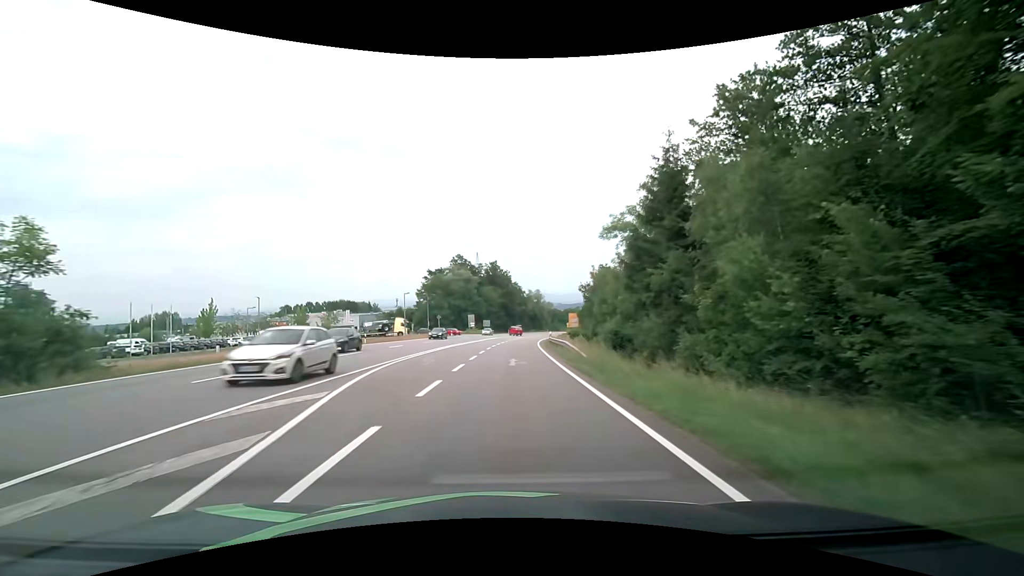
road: secondary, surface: asphalt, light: Day
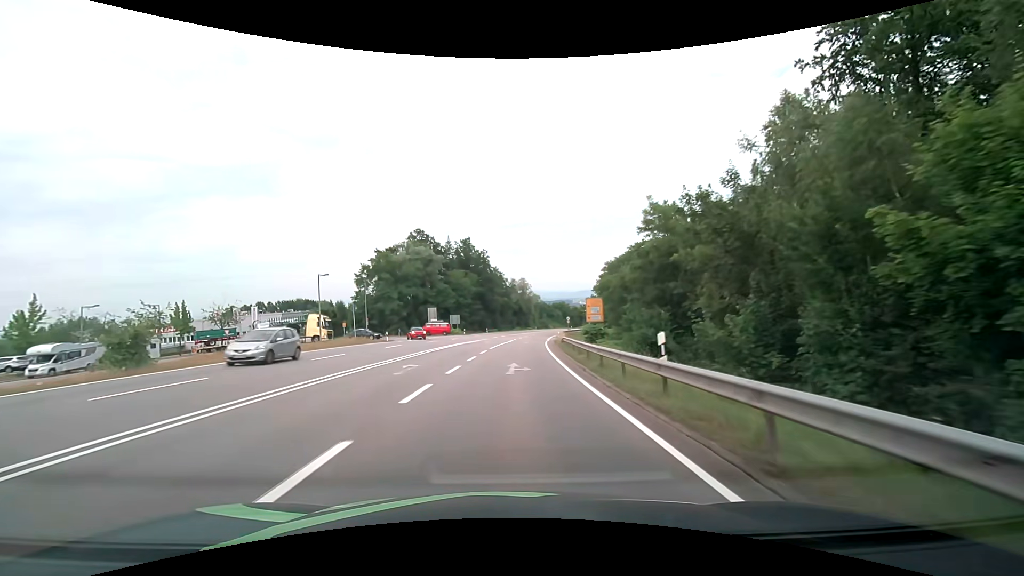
(+0.4, +36.7) m; +2°
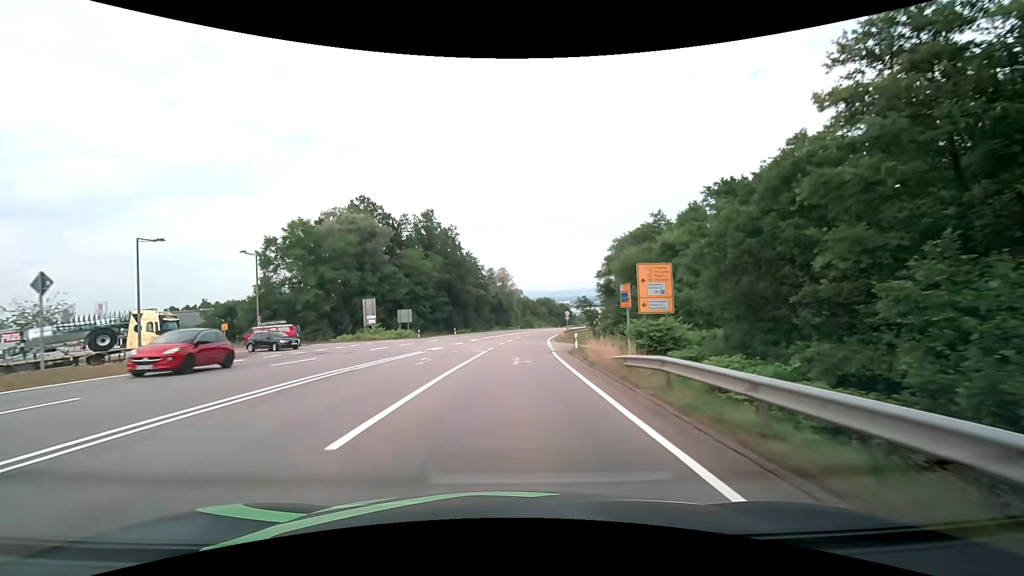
(+0.5, +27.5) m; +2°
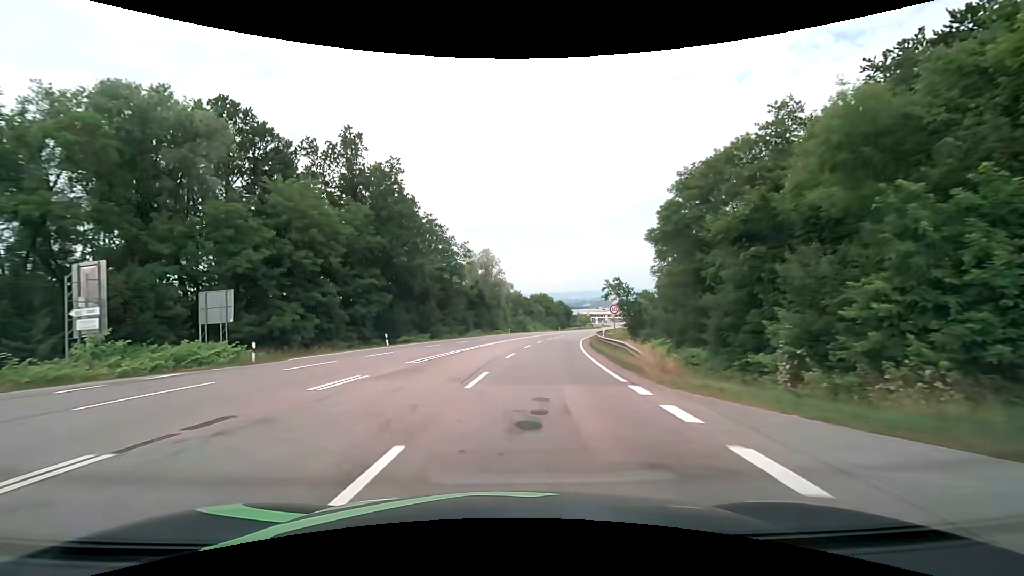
(+0.6, +36.6) m; +1°
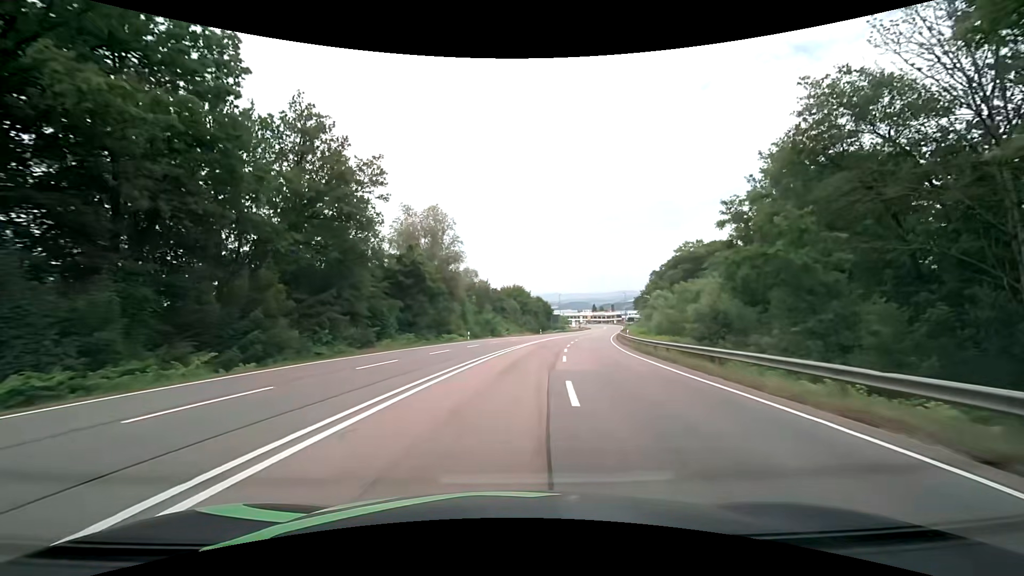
(+0.8, +36.4) m; +4°
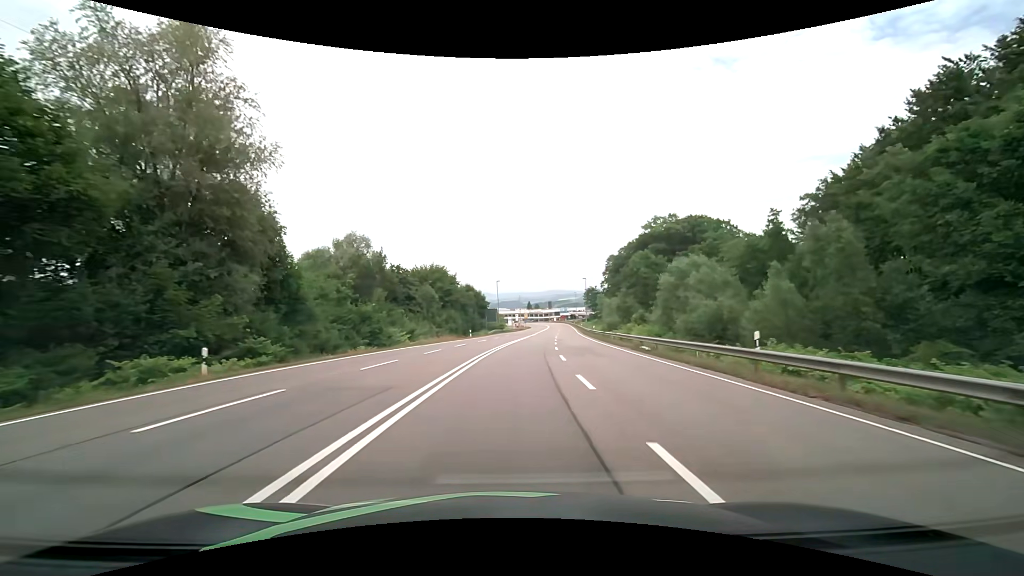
(+2.5, +36.3) m; +7°
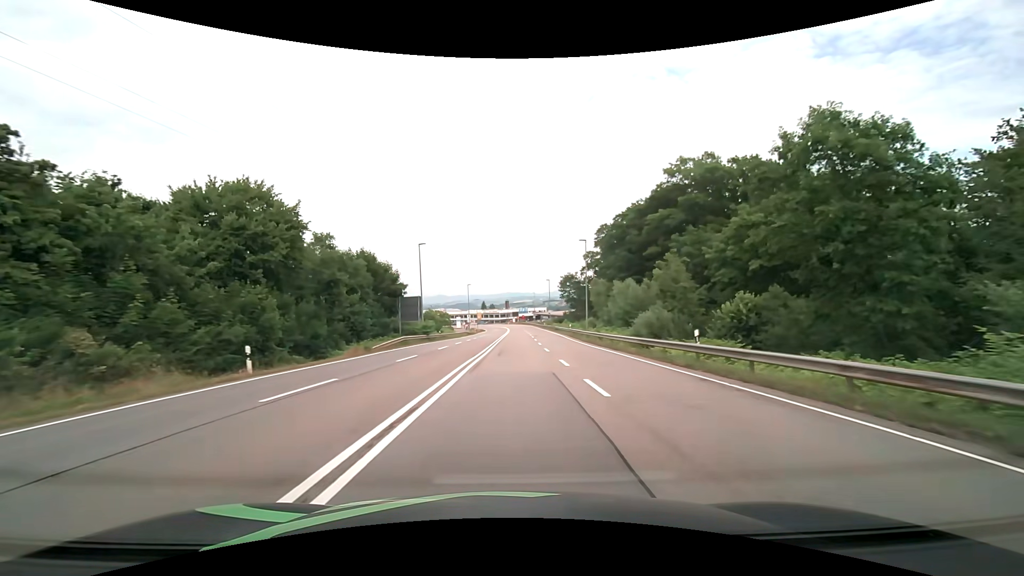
(+2.6, +45.5) m; +6°
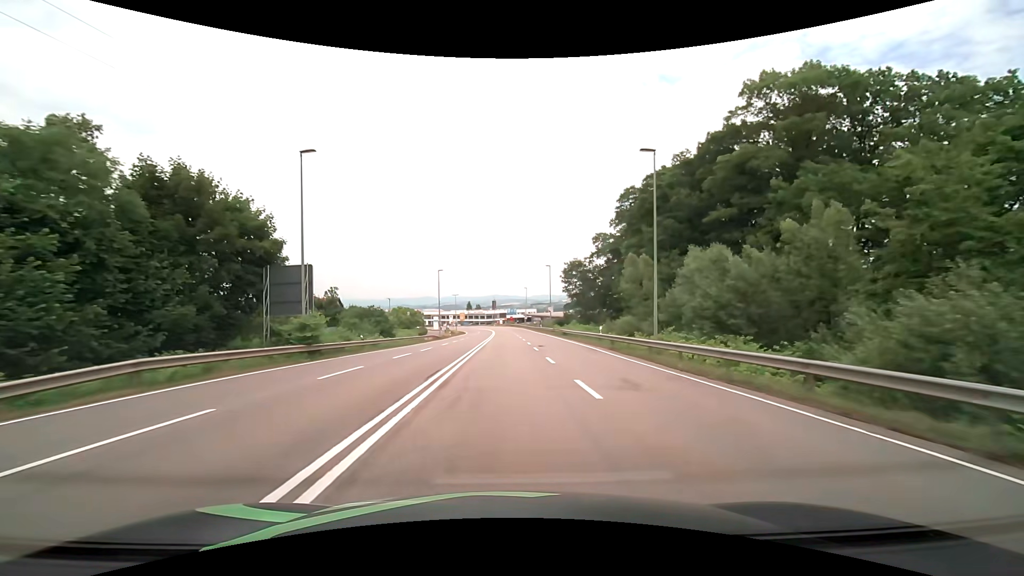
(+0.3, +27.5) m; +1°
(0, +10) (0, +20) (0, +30) (0, +40) (0, +50) (0, +60) (0, +70) (0, +80) (0, +90) (-1, +100) m
